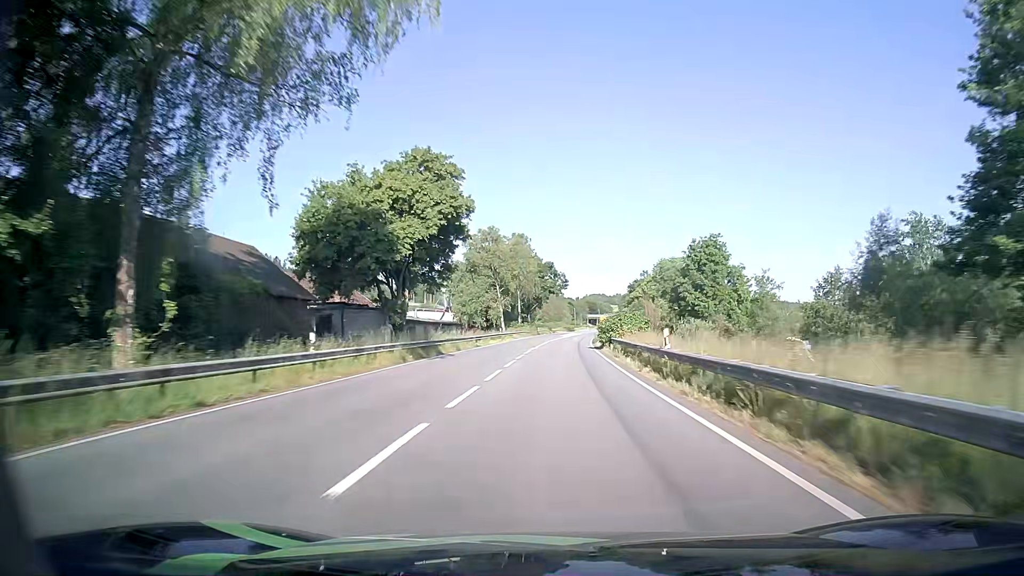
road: primary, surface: asphalt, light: Day
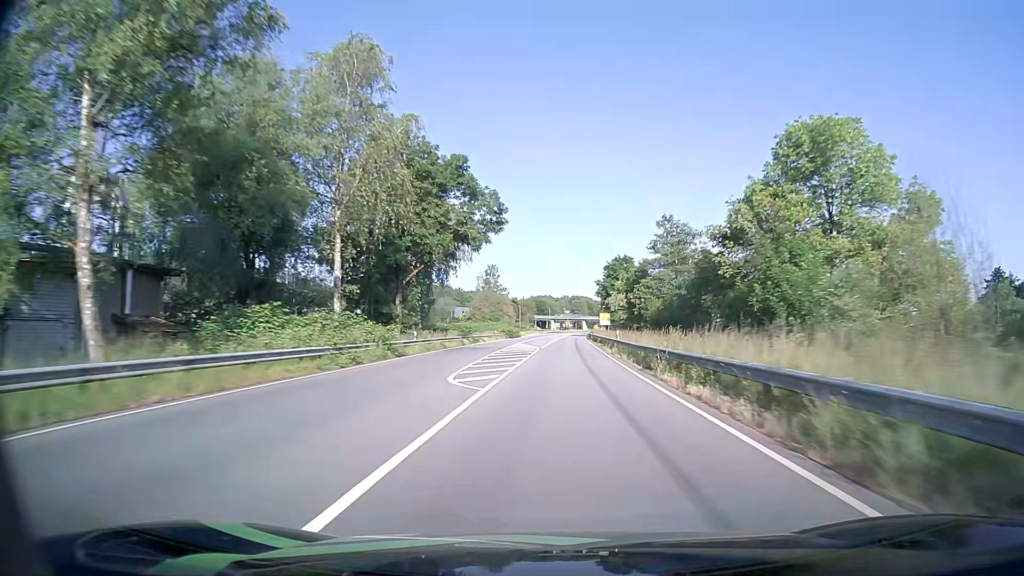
(+3.1, +81.1) m; +5°
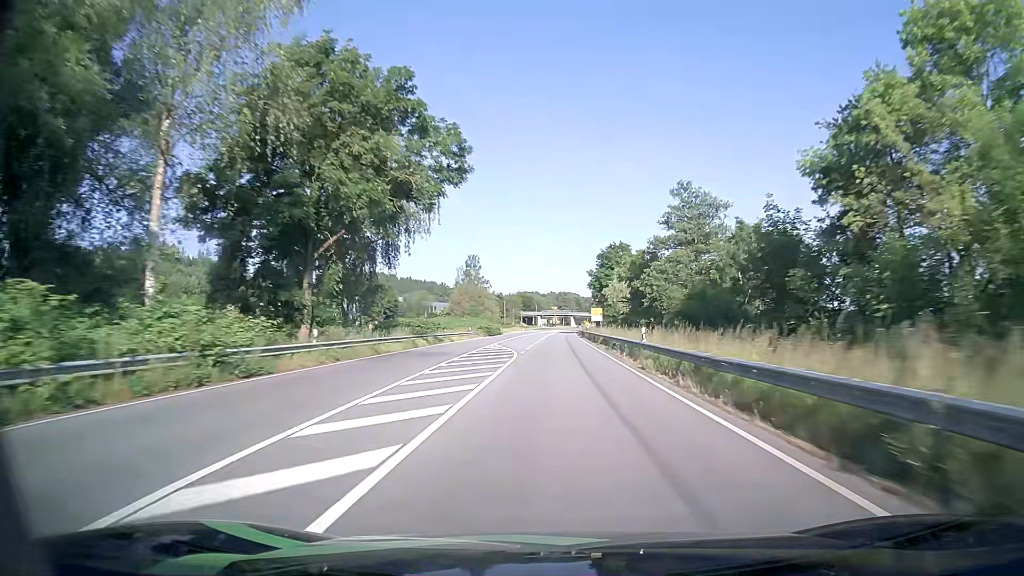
(+0.2, +16.3) m; +1°
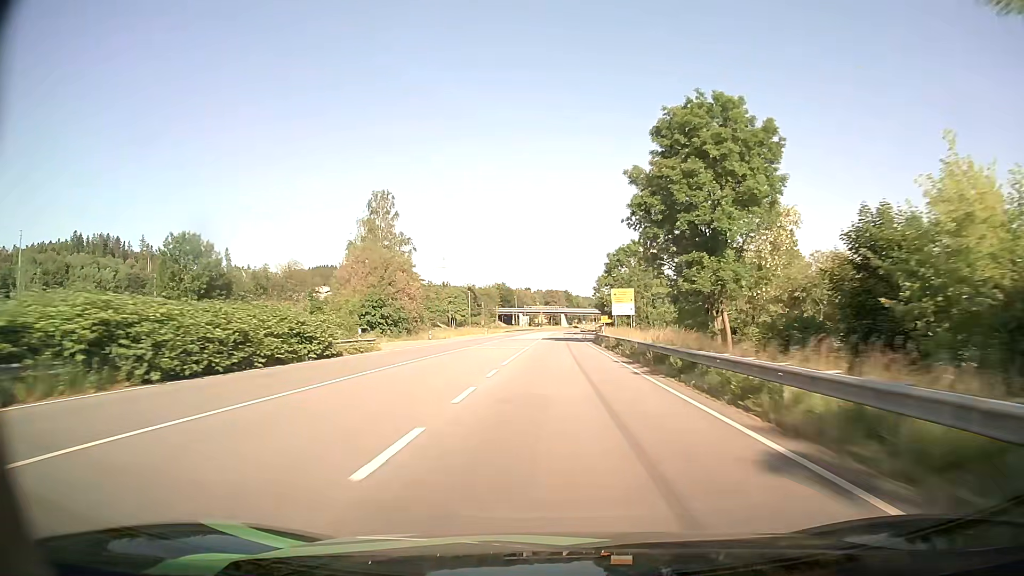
(+1.2, +81.6) m; +1°
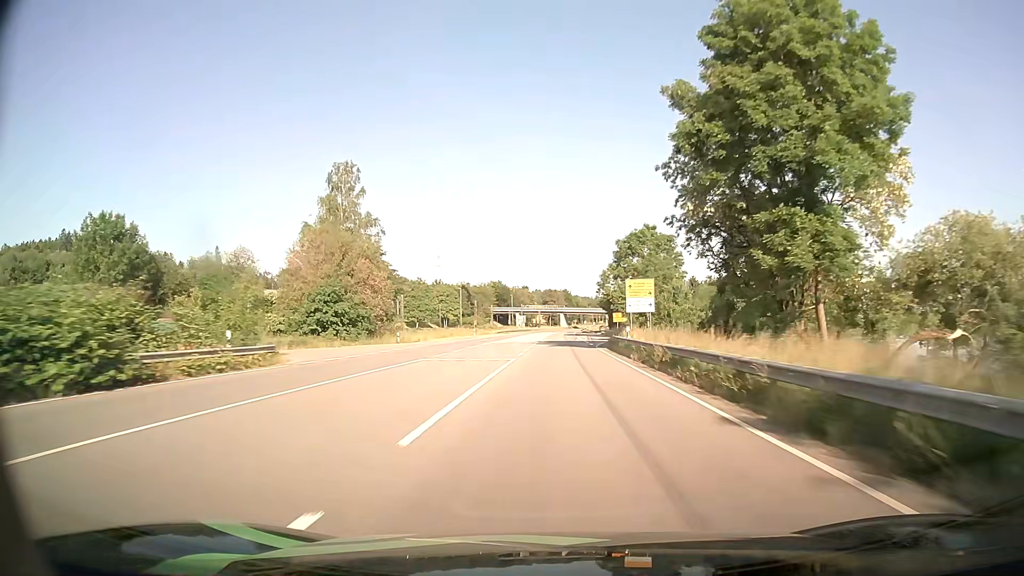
(0.0, +16.3) m; 0°
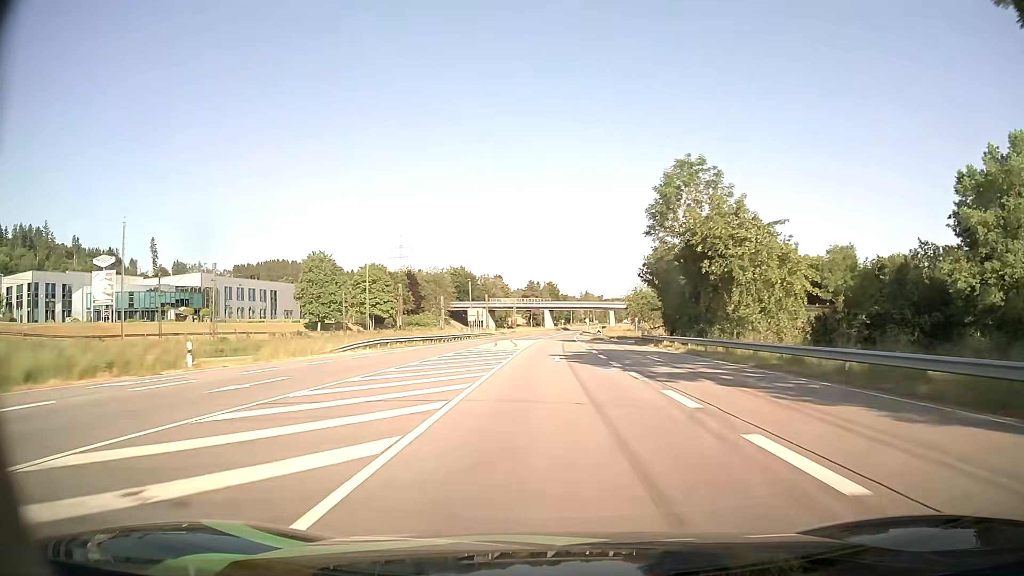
(+1.0, +80.9) m; +1°
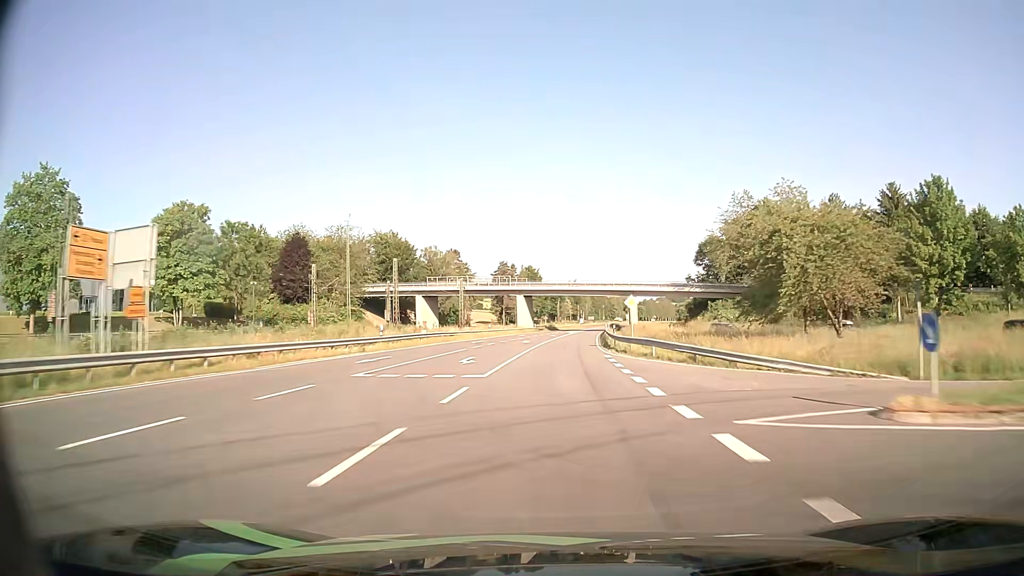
(+1.2, +81.3) m; +2°
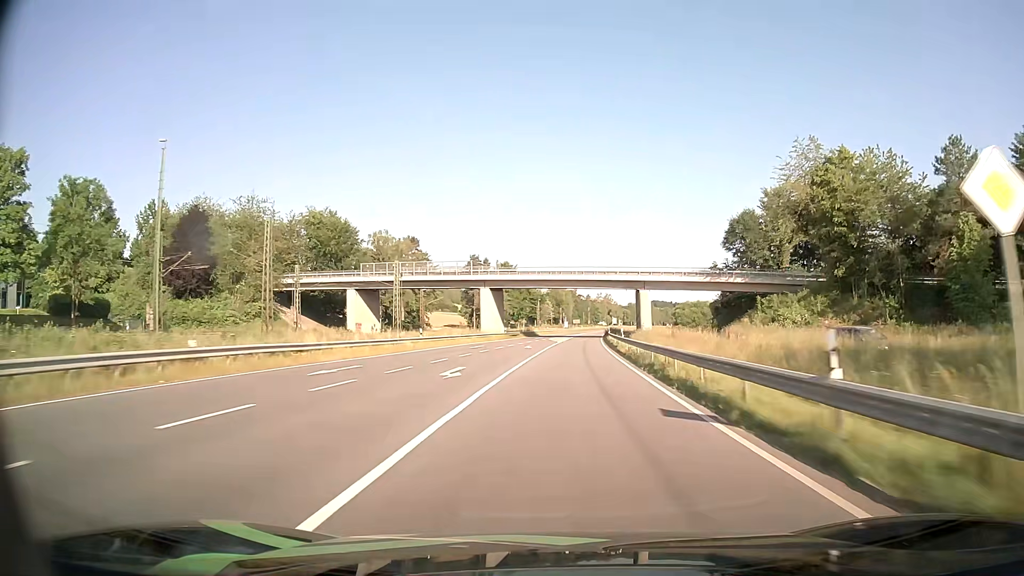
(+0.5, +32.8) m; +2°
(0, +10) (0, +20) (0, +30) (+1, +40) (+1, +50) (+2, +60) (+2, +70) (+3, +80) (+4, +90) (+5, +100) m
